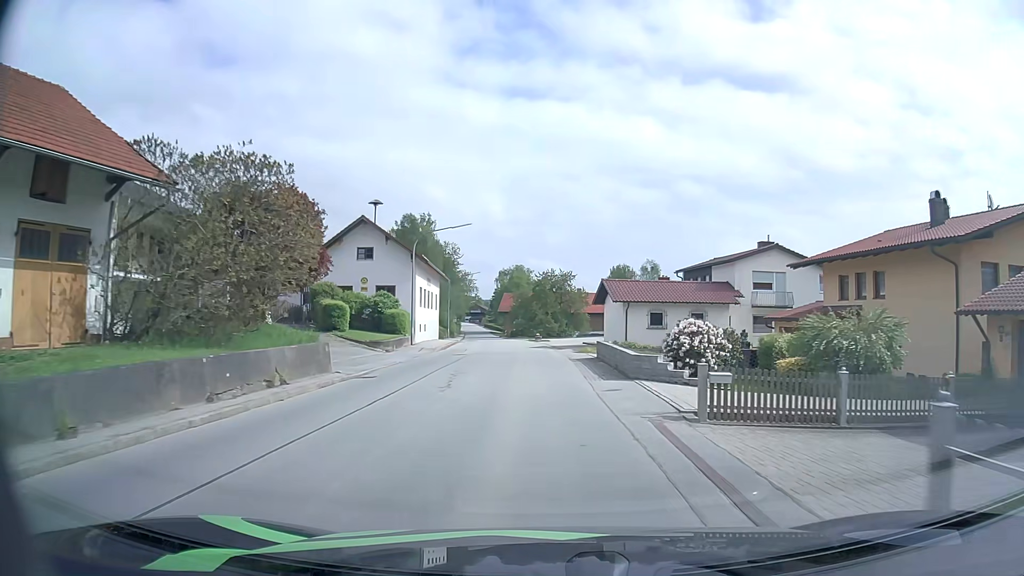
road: secondary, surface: asphalt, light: Day
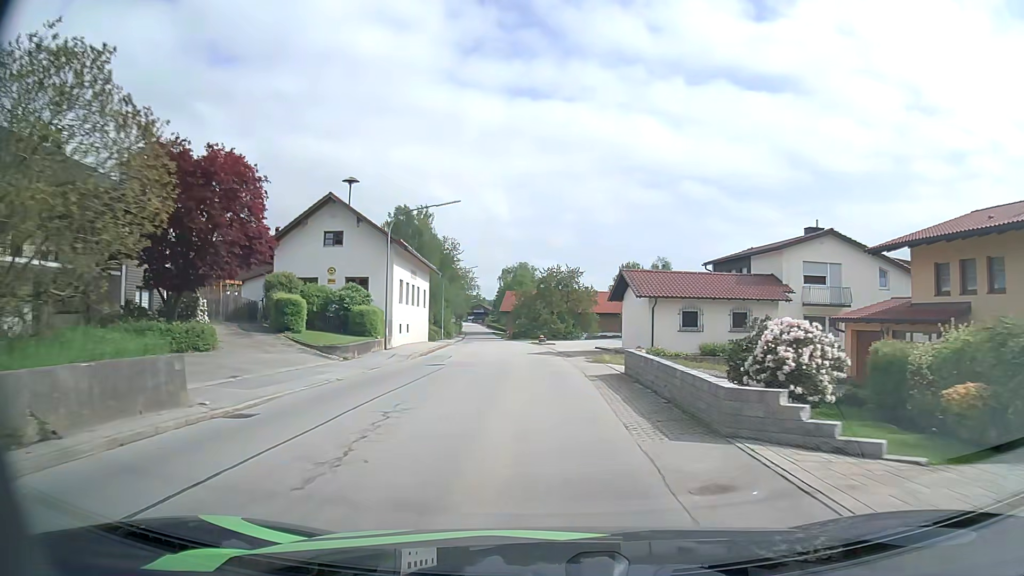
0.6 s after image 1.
(0.0, +8.2) m; -1°
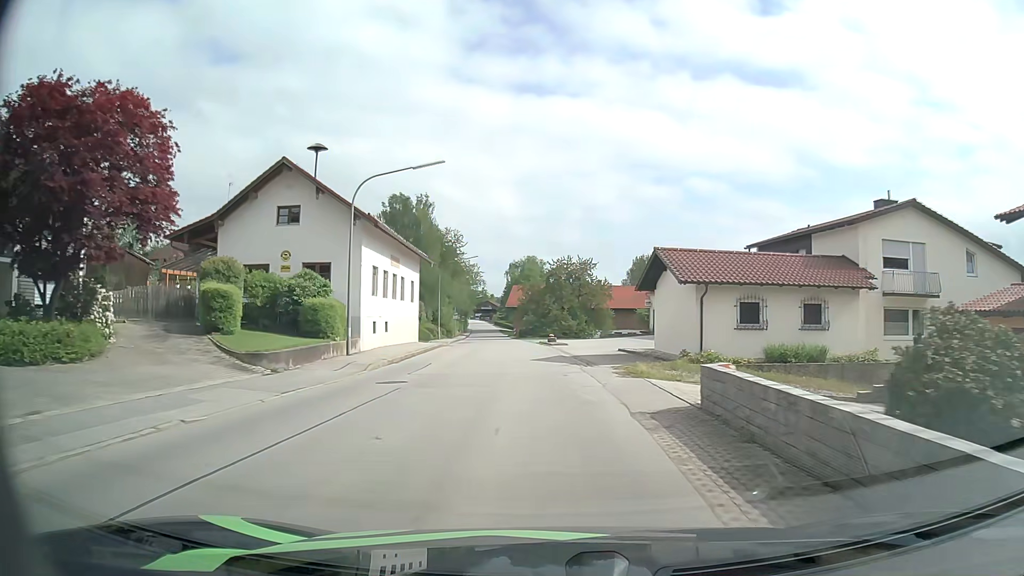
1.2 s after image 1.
(0.0, +8.2) m; 0°
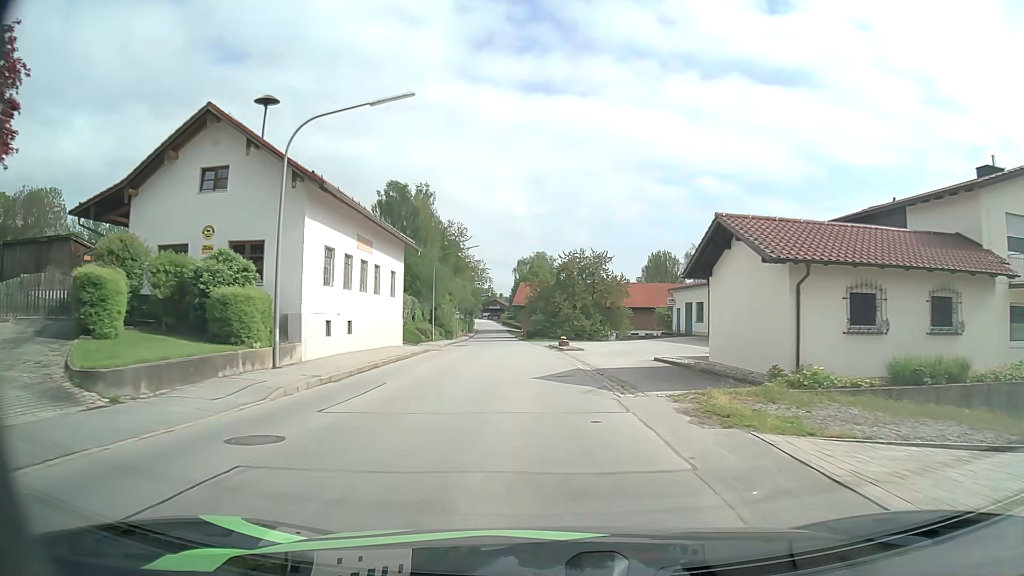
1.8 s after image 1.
(-0.1, +8.3) m; -1°
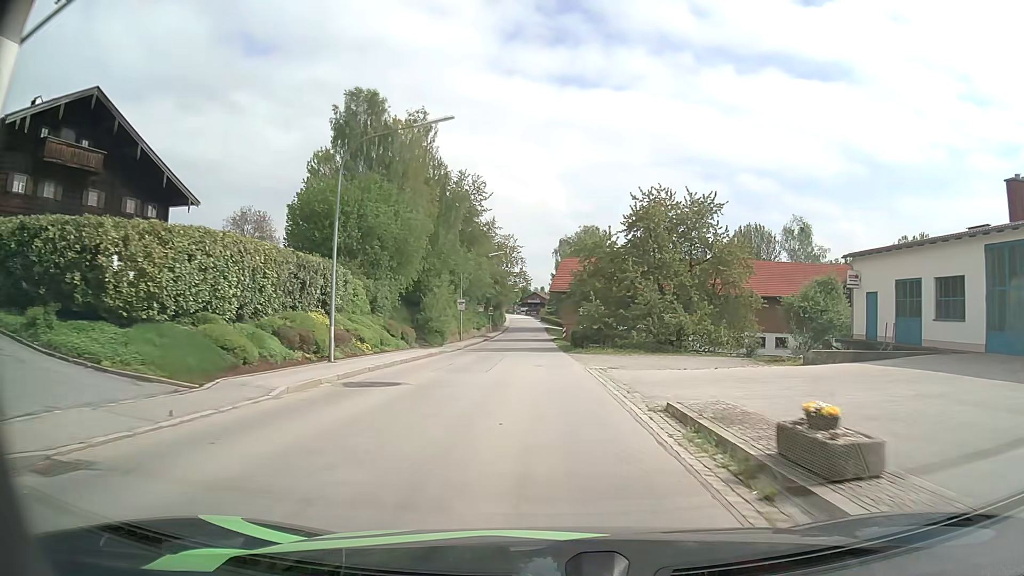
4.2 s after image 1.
(-1.1, +33.8) m; -4°
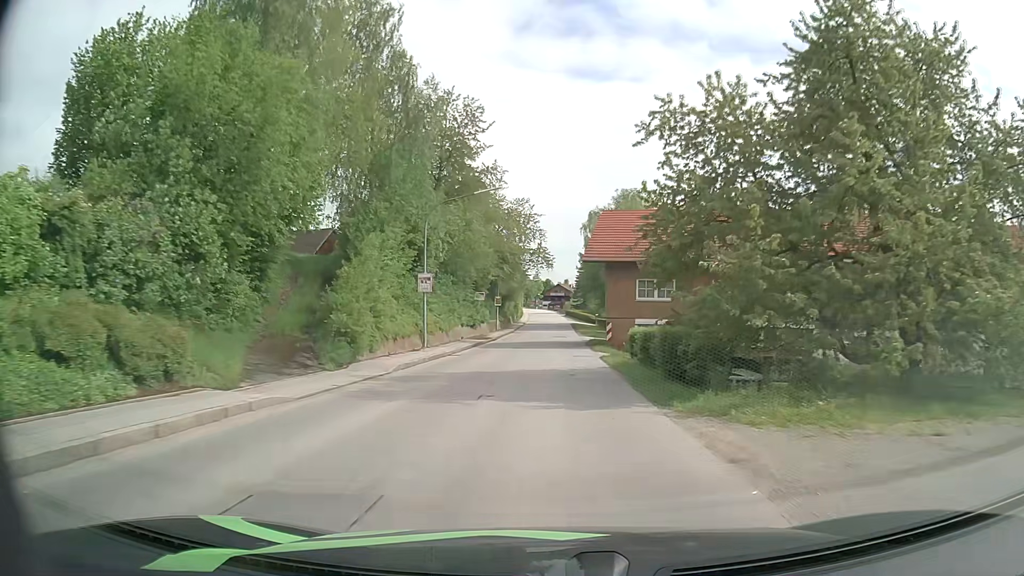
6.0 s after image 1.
(-0.4, +26.3) m; -2°
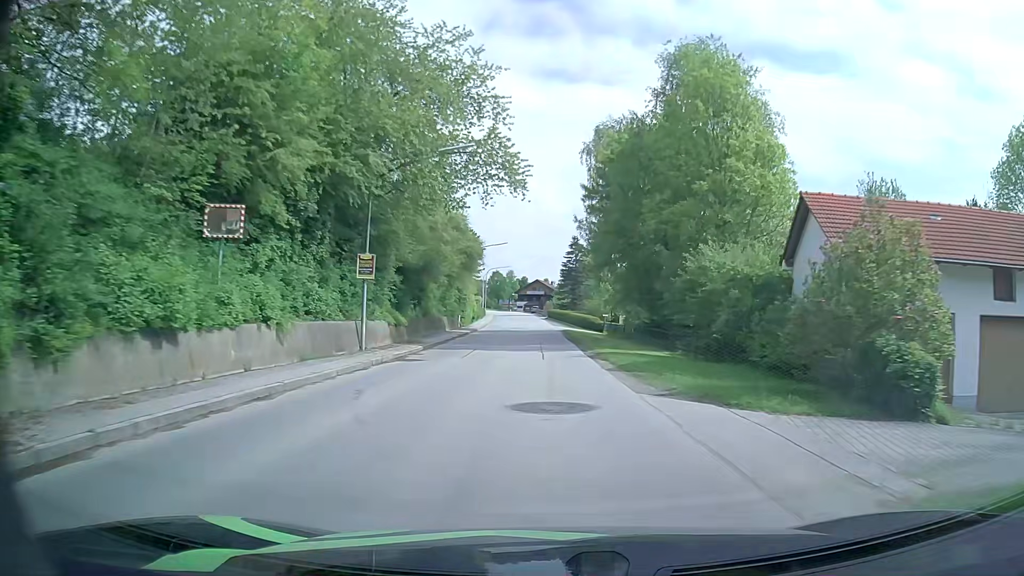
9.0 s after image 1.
(+0.5, +45.9) m; +2°
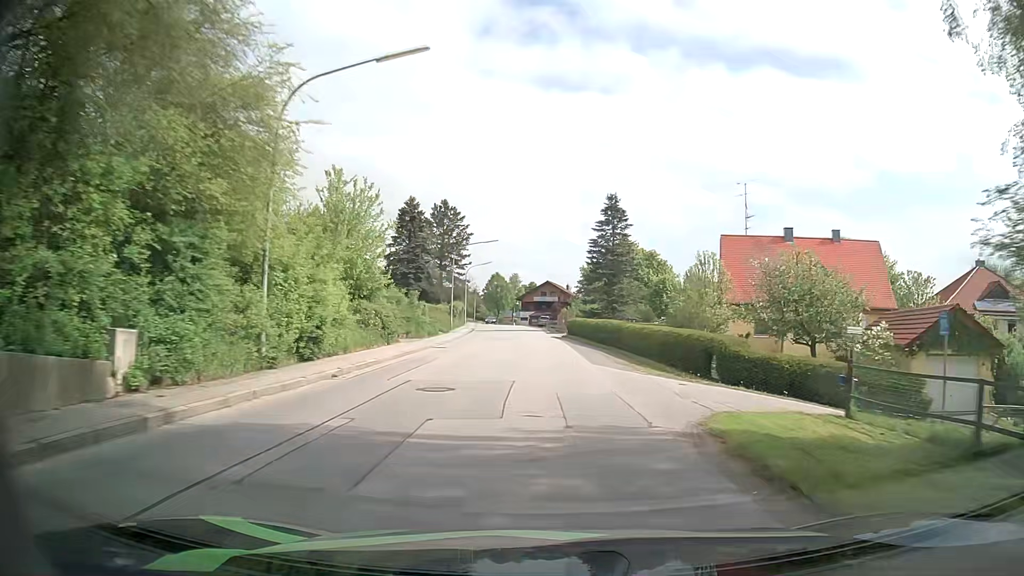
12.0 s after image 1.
(-0.6, +47.1) m; -1°
(0, +10) (0, +20) (-1, +30) (-1, +40) (-1, +50) (-2, +60) (-3, +70) (-4, +80) (-5, +90) (-6, +100) m
